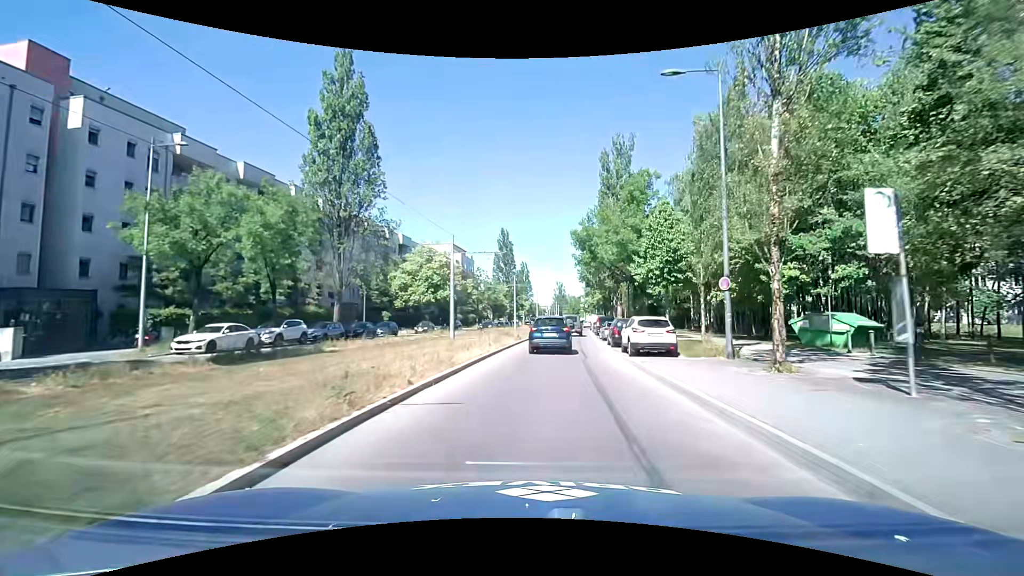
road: secondary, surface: asphalt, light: Day
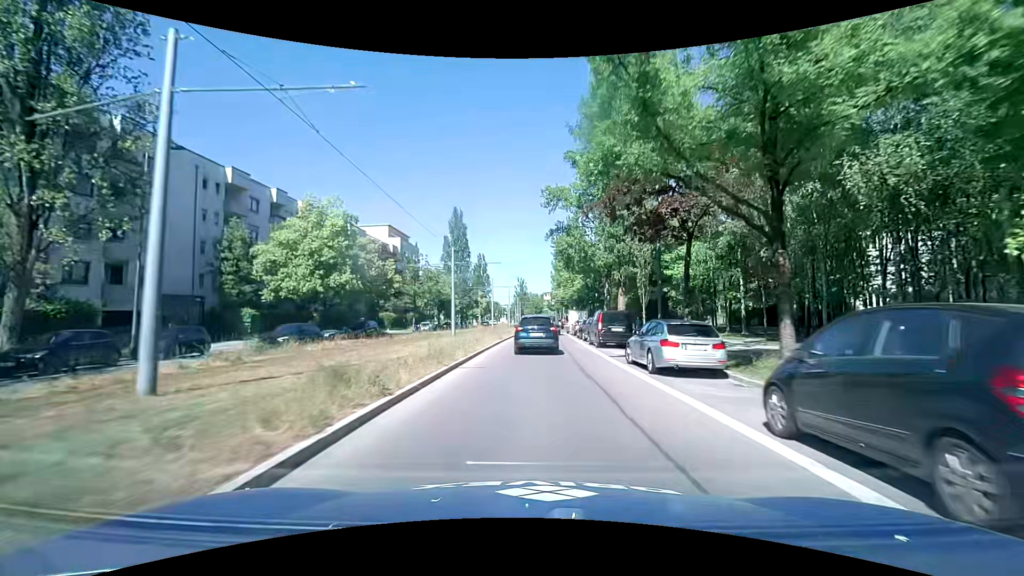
(+1.2, +23.7) m; +5°
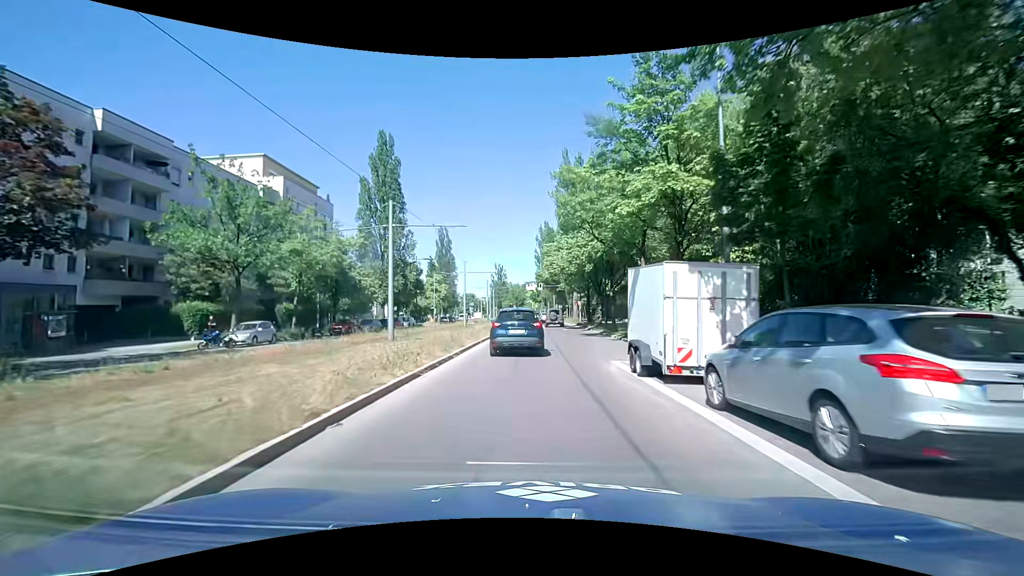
(+0.8, +41.1) m; +2°
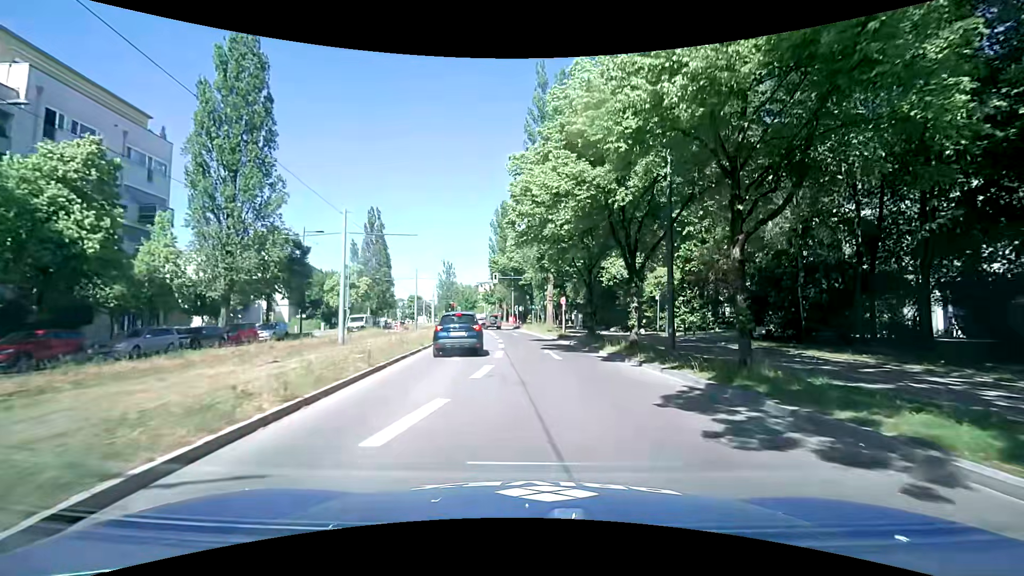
(+0.4, +25.2) m; +4°
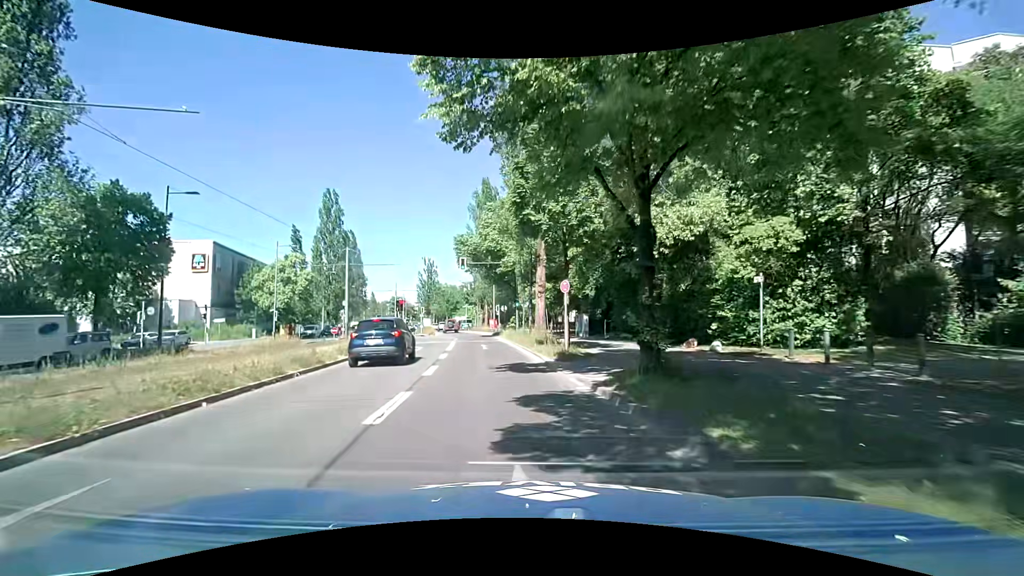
(+1.0, +16.6) m; +3°
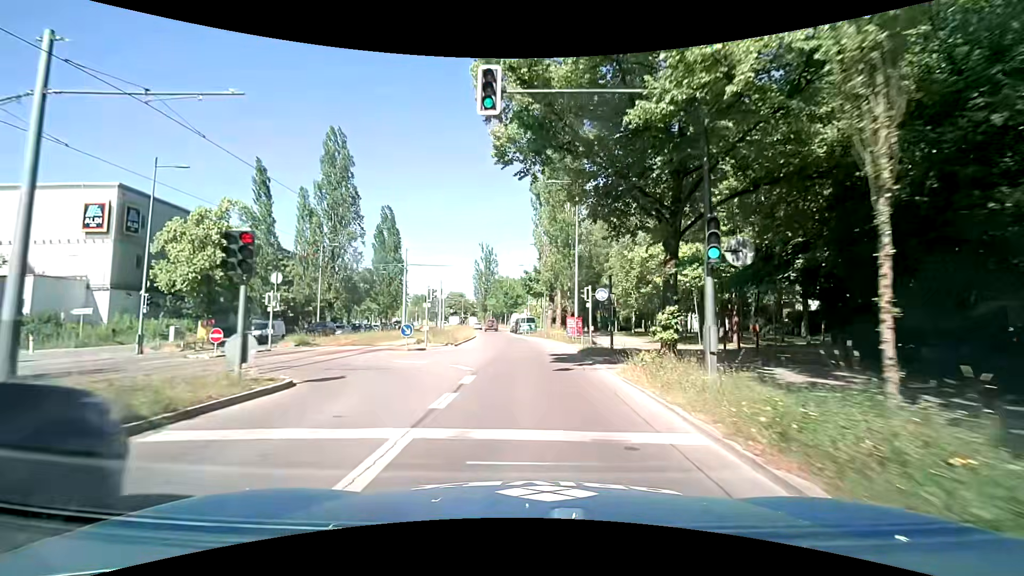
(-3.3, +29.2) m; -9°
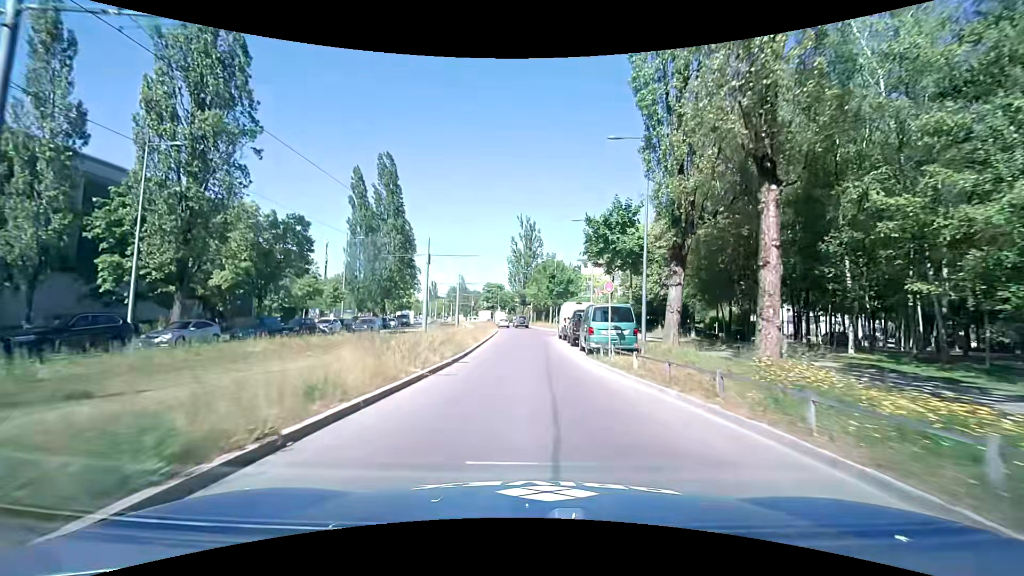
(-1.2, +33.2) m; -6°
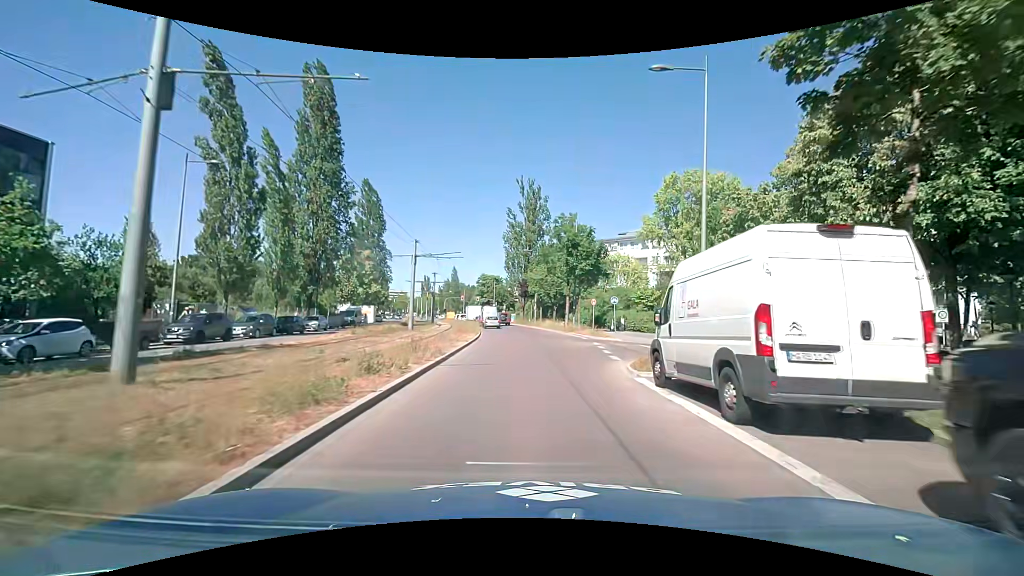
(-0.2, +26.7) m; -1°
(0, +10) (+1, +20) (+1, +30) (+1, +40) (+1, +50) (0, +60) (-1, +70) (-2, +80) (-3, +90) (-5, +100) m
